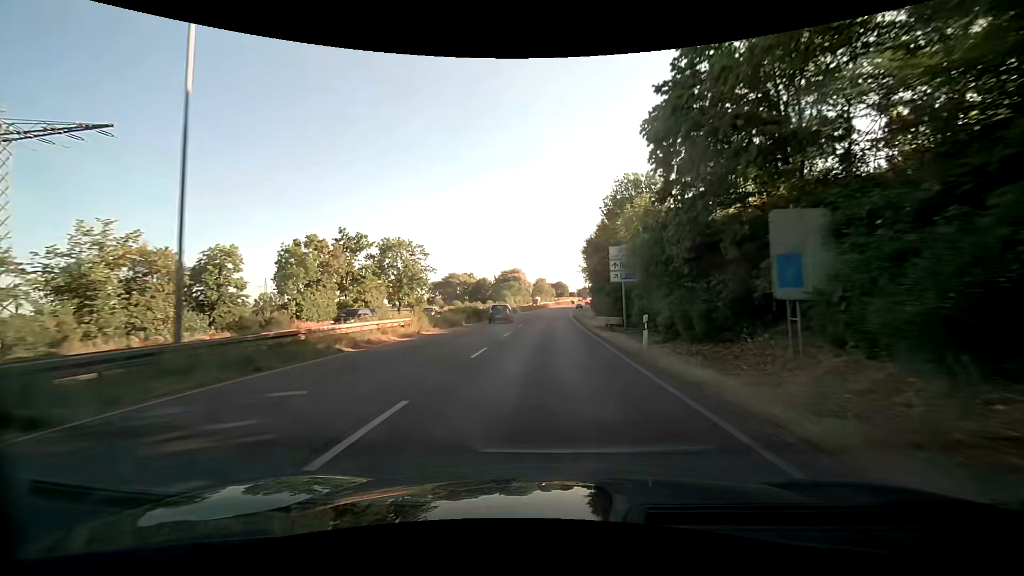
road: trunk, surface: asphalt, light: Day
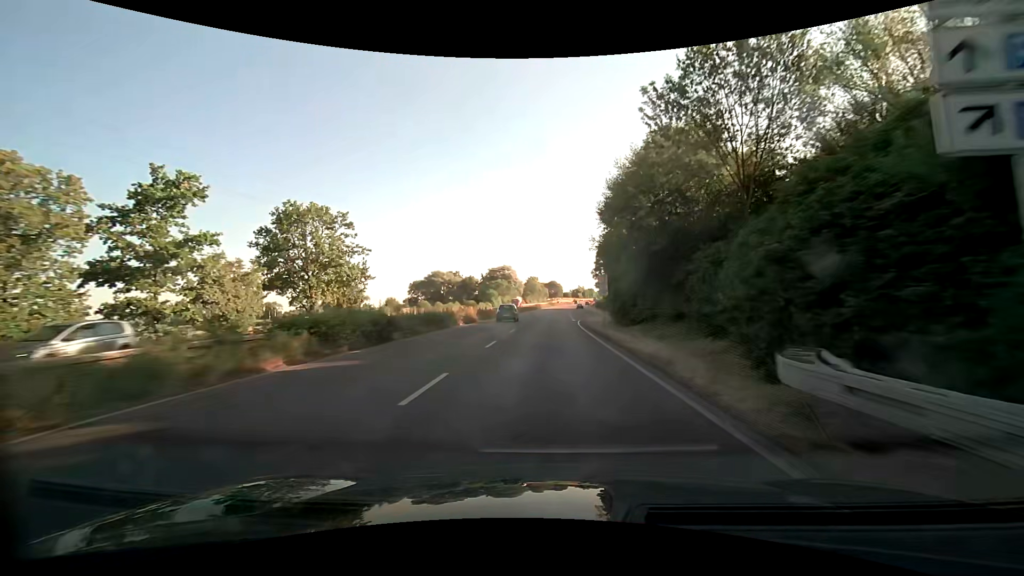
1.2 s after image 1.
(+0.2, +24.4) m; +1°
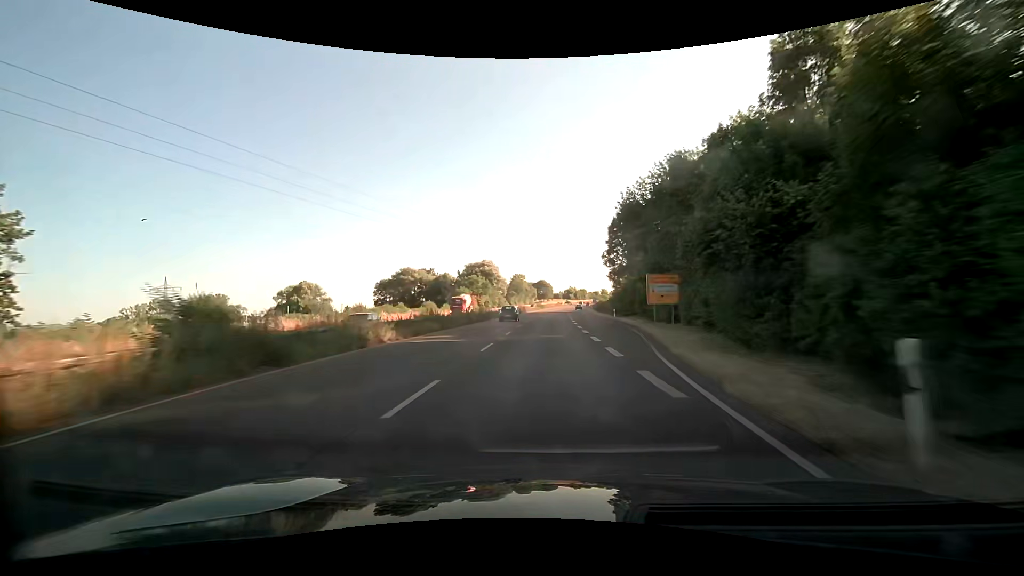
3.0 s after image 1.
(+0.3, +36.7) m; +1°
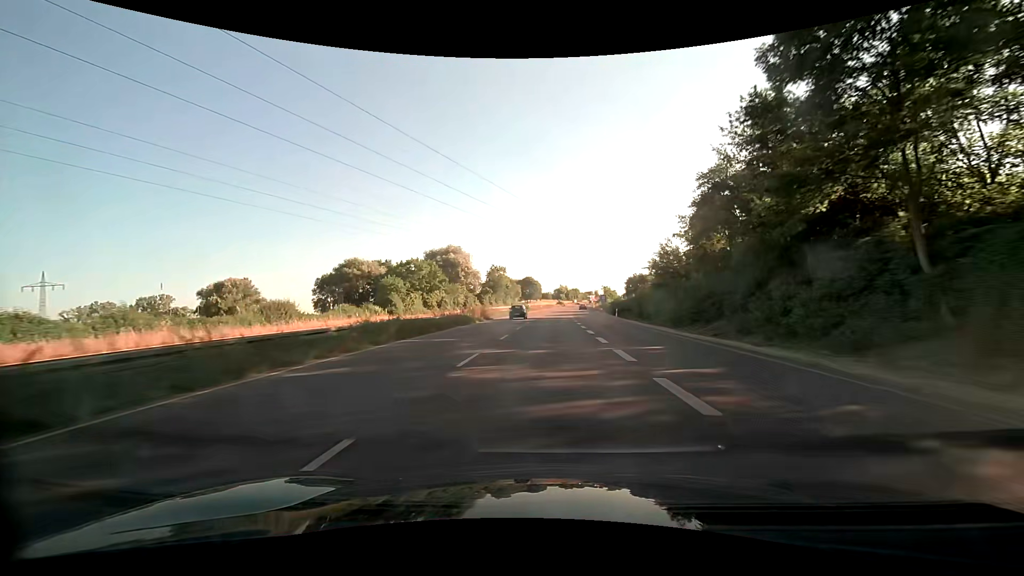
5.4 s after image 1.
(+0.4, +49.1) m; +1°
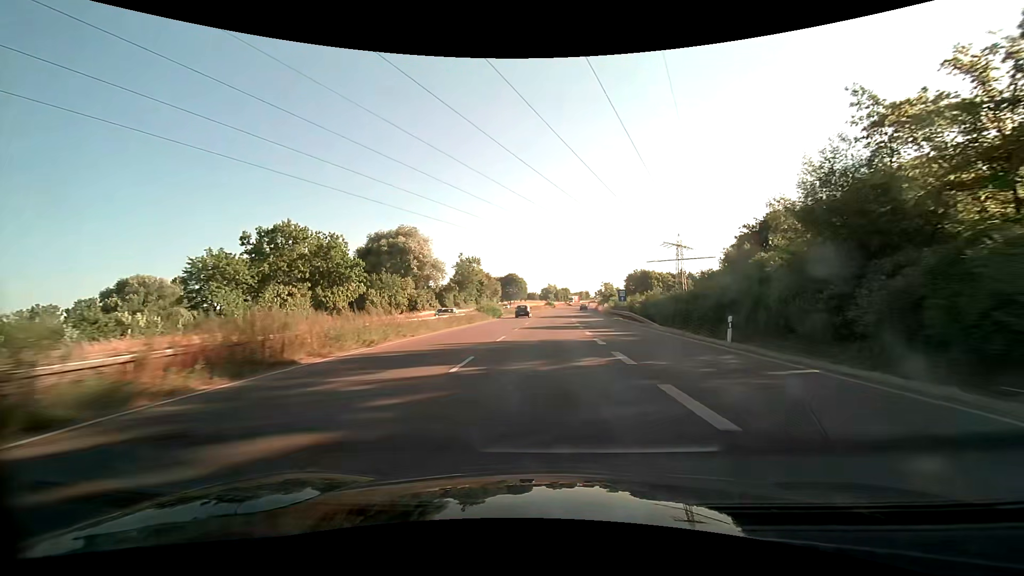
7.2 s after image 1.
(+0.5, +36.9) m; +2°
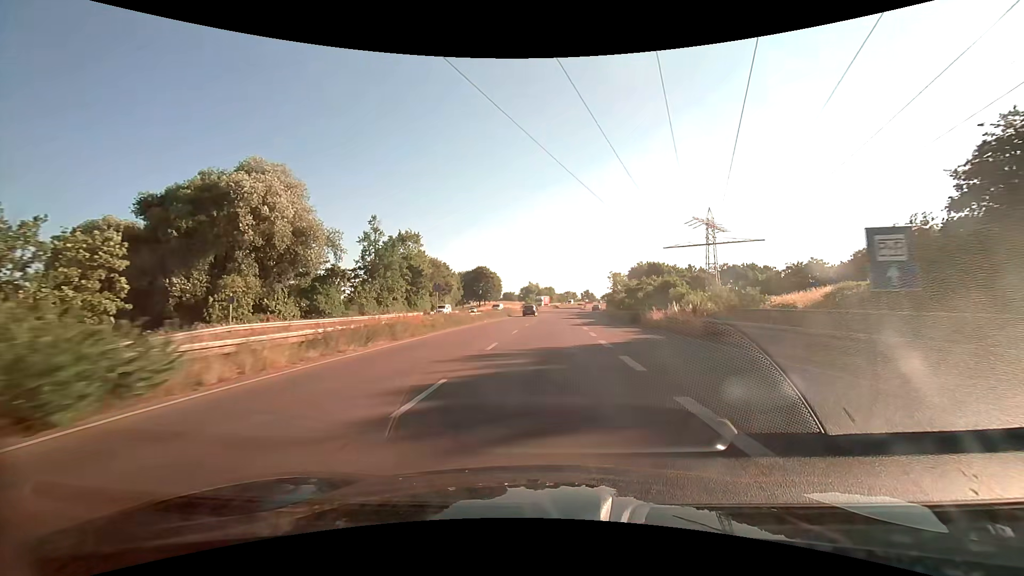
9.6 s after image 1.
(+0.8, +49.2) m; +2°
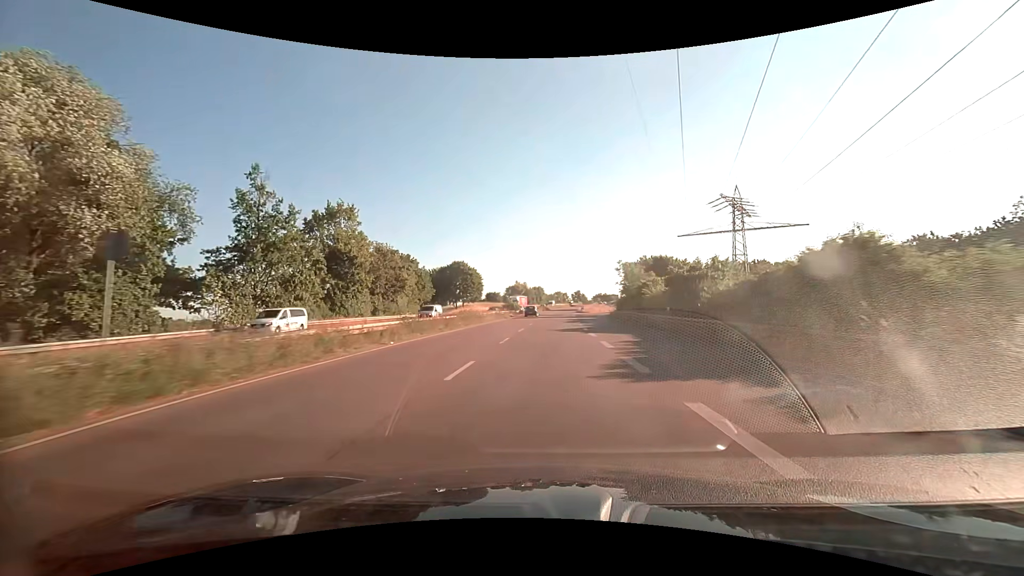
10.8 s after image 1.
(+0.3, +24.6) m; +1°
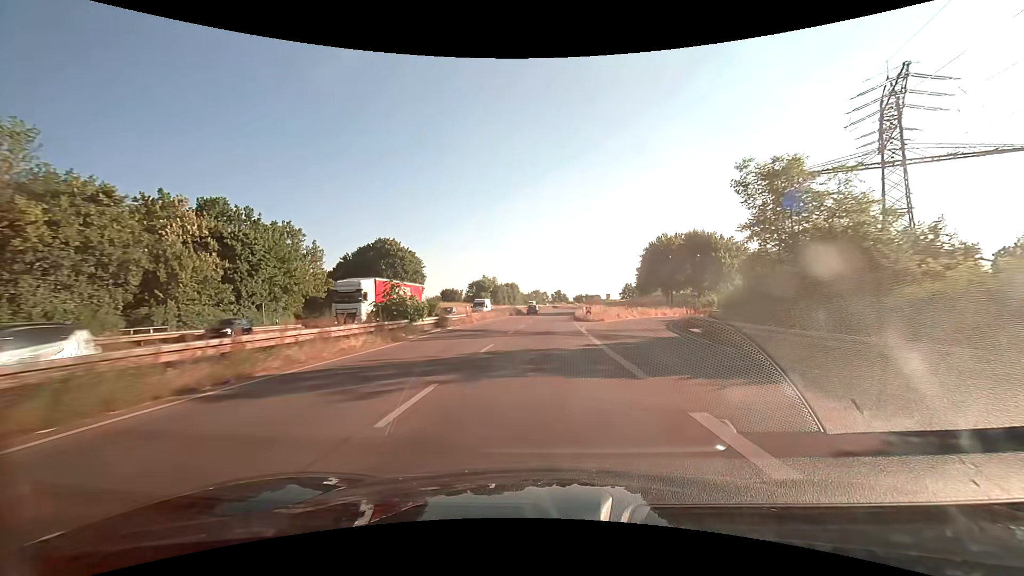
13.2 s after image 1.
(+1.1, +49.2) m; +3°
